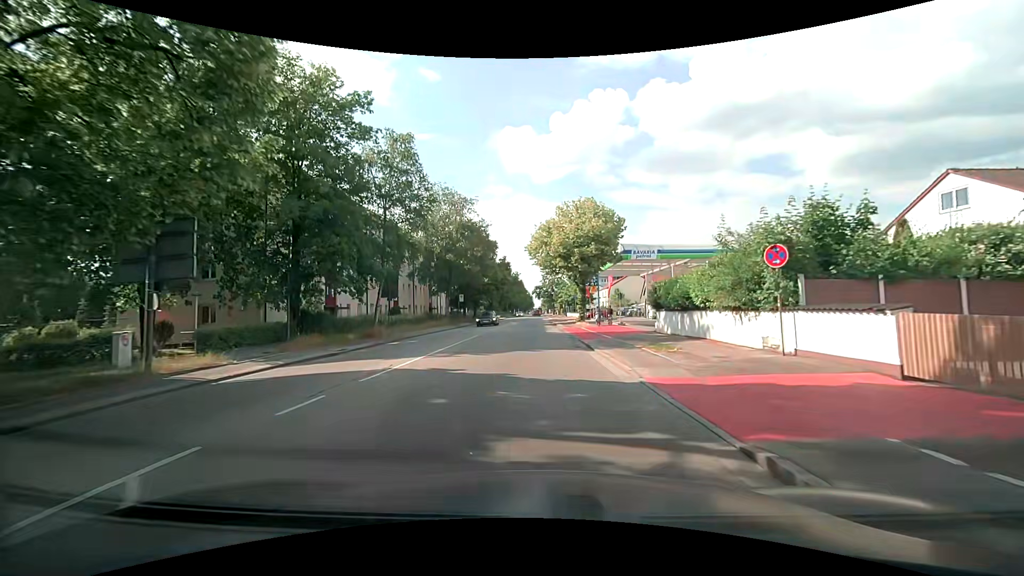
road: secondary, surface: asphalt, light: Day
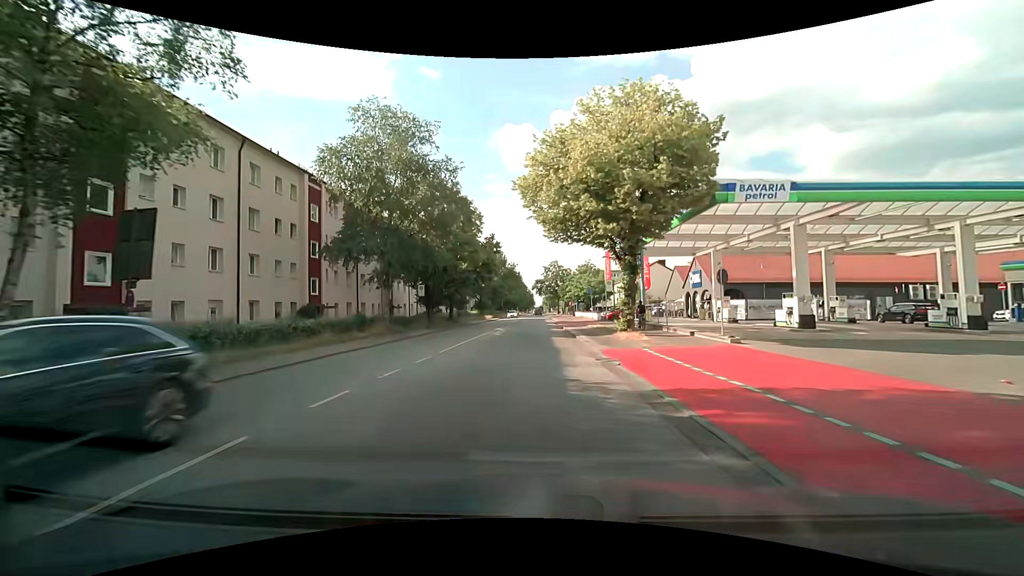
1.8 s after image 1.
(+0.1, +22.1) m; 0°
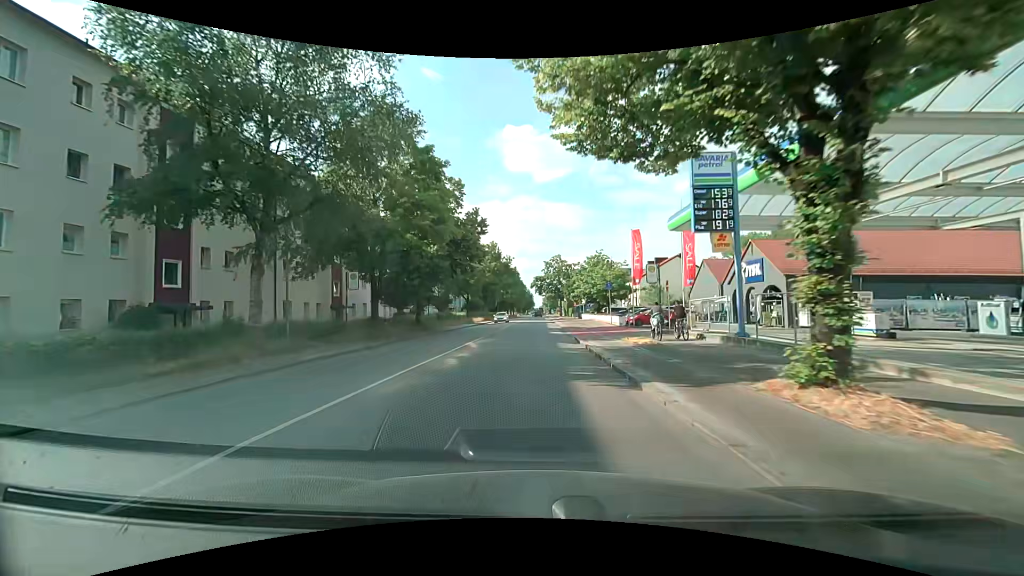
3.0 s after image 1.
(0.0, +14.9) m; 0°
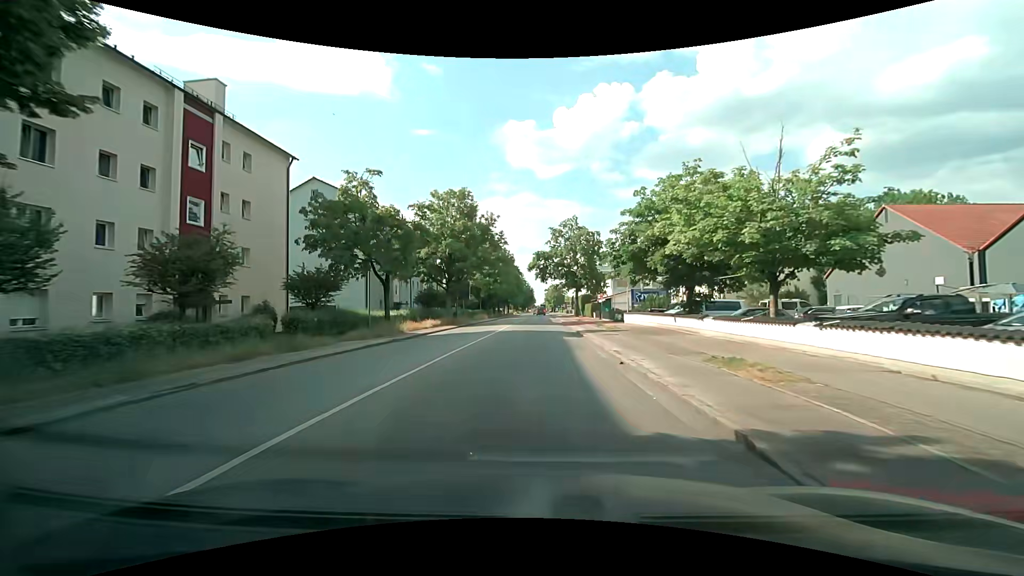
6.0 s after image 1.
(-0.4, +36.6) m; -1°
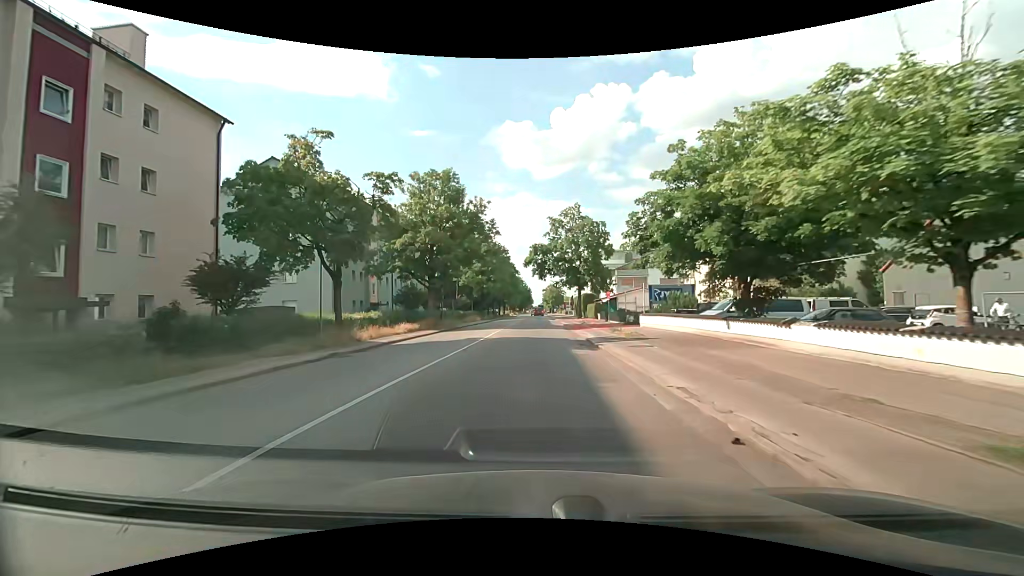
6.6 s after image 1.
(0.0, +7.2) m; 0°
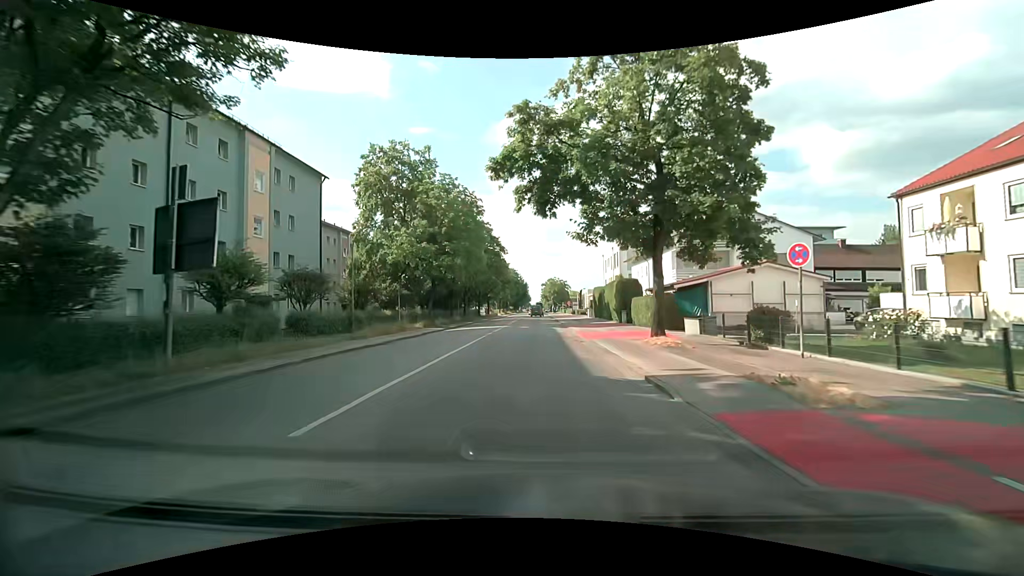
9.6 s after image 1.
(+0.1, +35.2) m; 0°
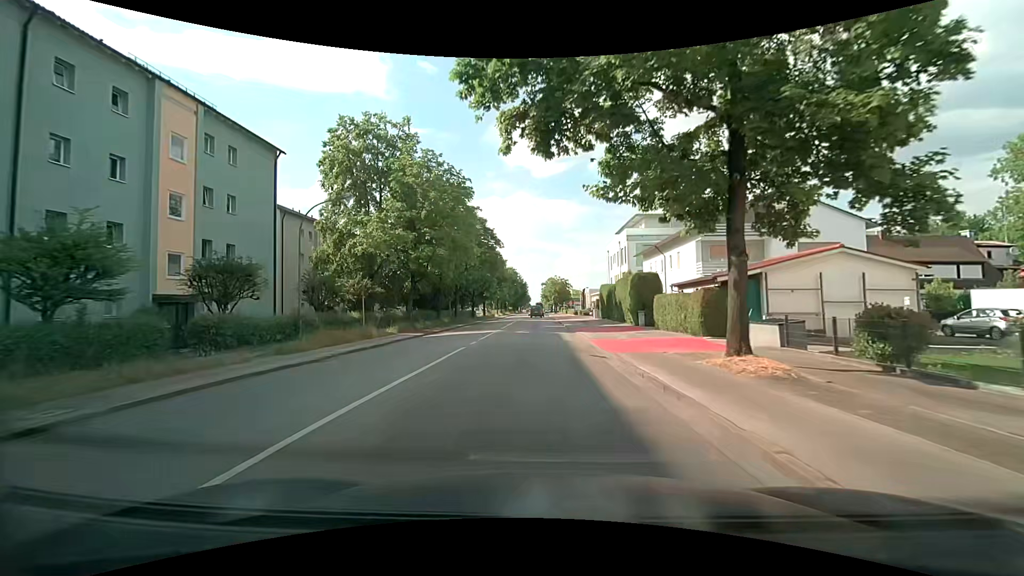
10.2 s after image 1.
(0.0, +6.9) m; 0°
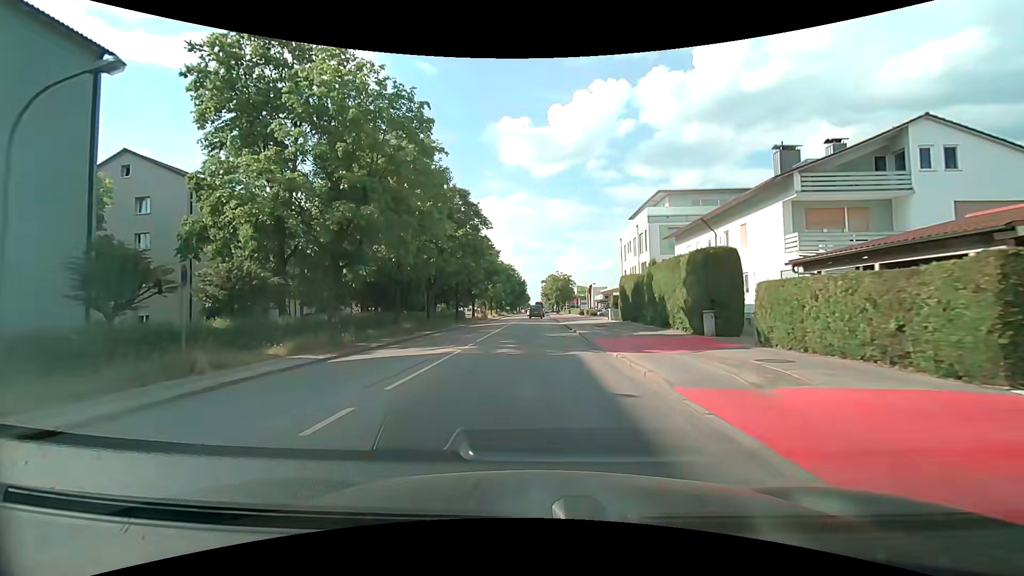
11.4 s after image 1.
(0.0, +13.6) m; 0°
(0, +10) (0, +20) (0, +30) (+1, +40) (+1, +50) (+1, +60) (+1, +70) (+1, +80) (+1, +90) (+1, +100) m
